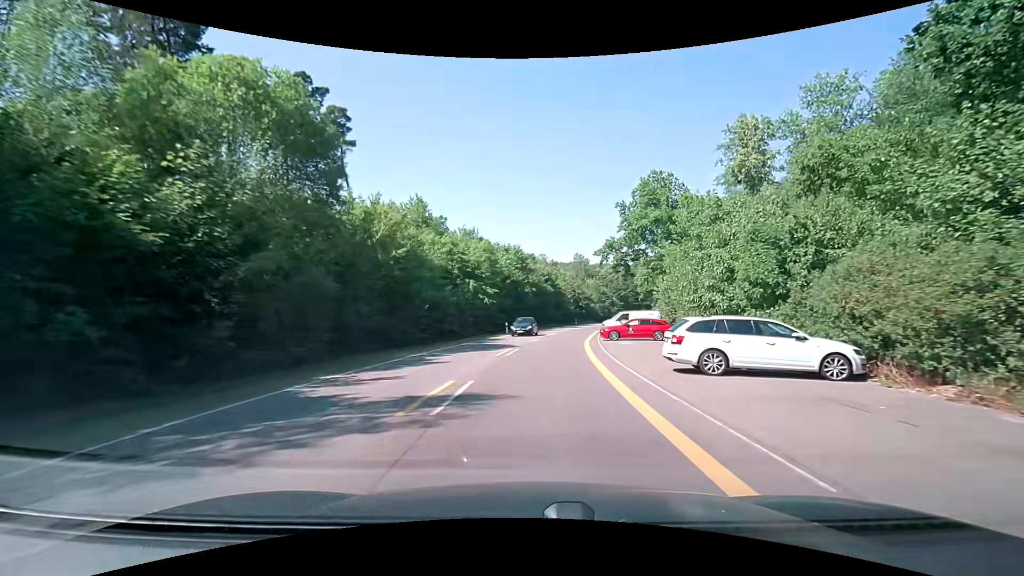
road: secondary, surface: asphalt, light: Day
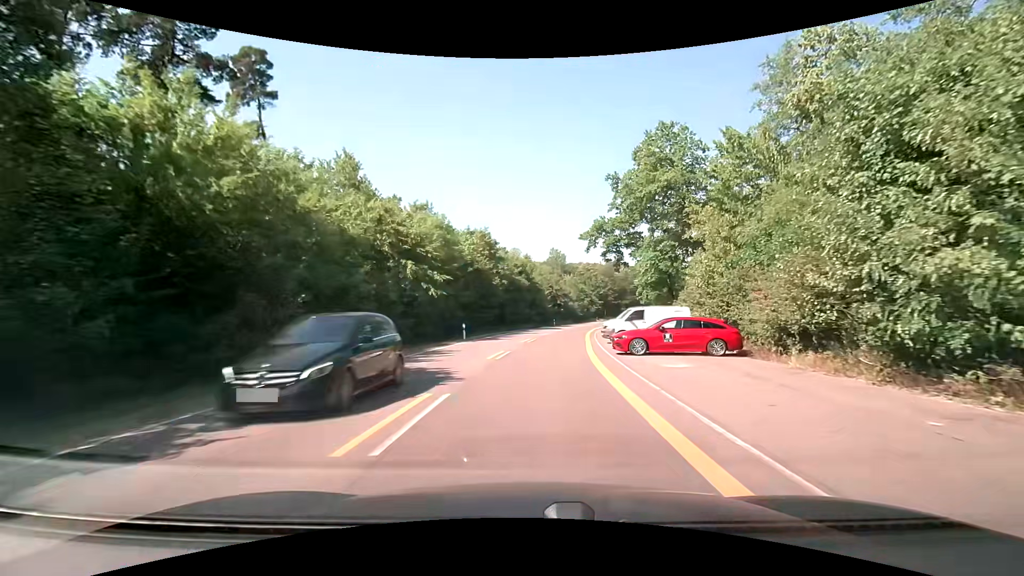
(+0.4, +14.0) m; +4°
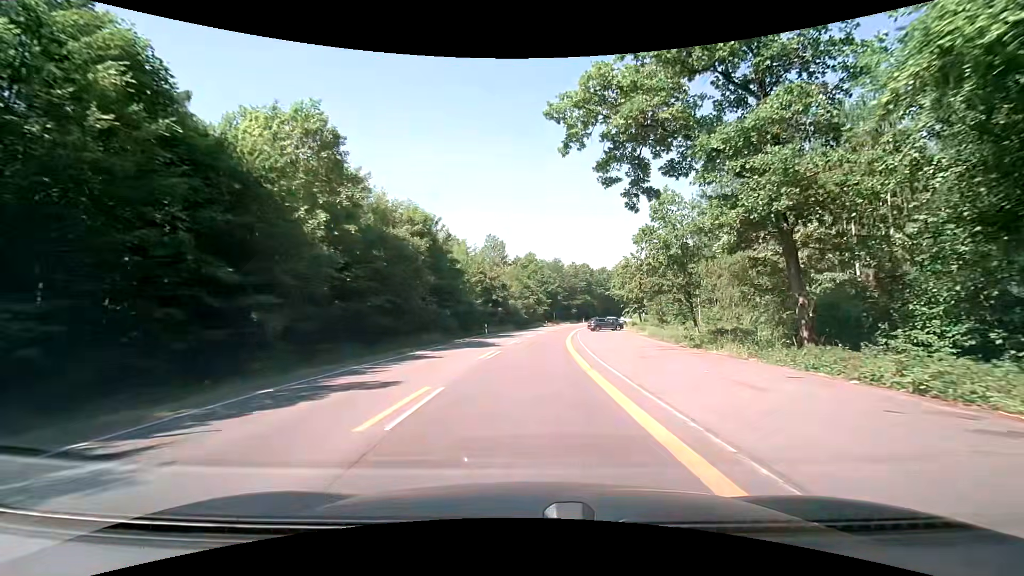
(+2.0, +34.4) m; +7°
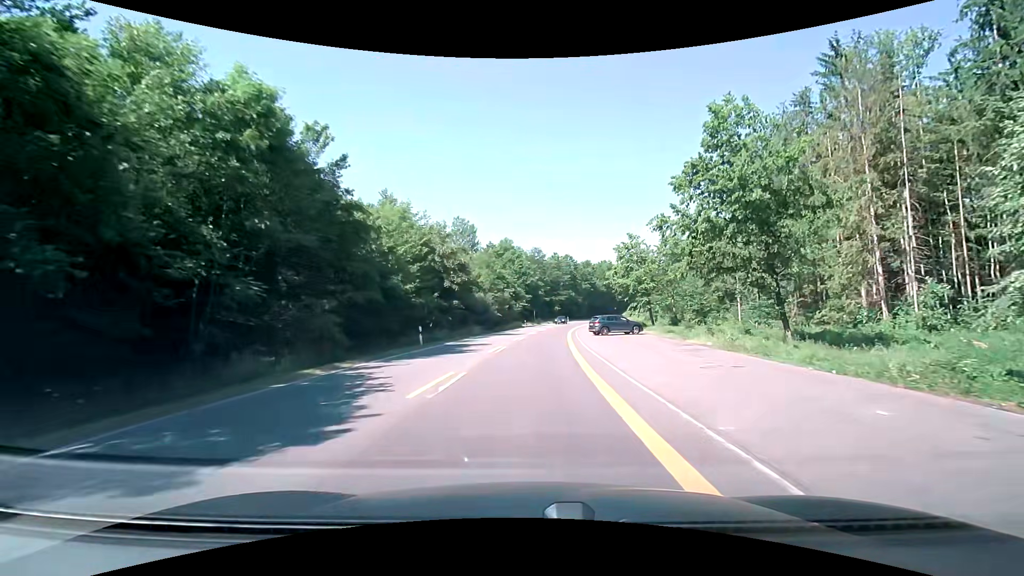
(+0.3, +21.3) m; +2°
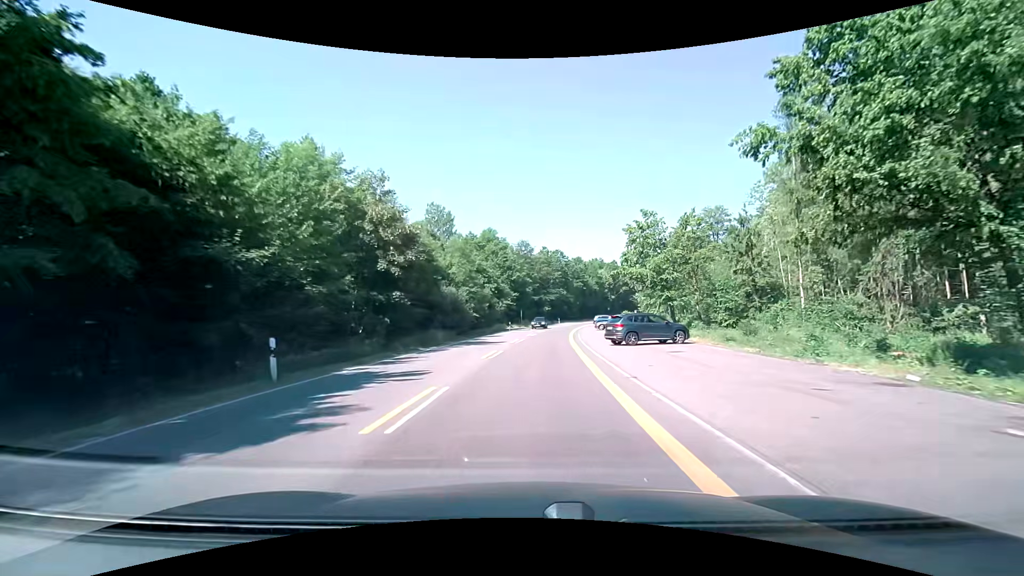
(+0.1, +14.6) m; +1°
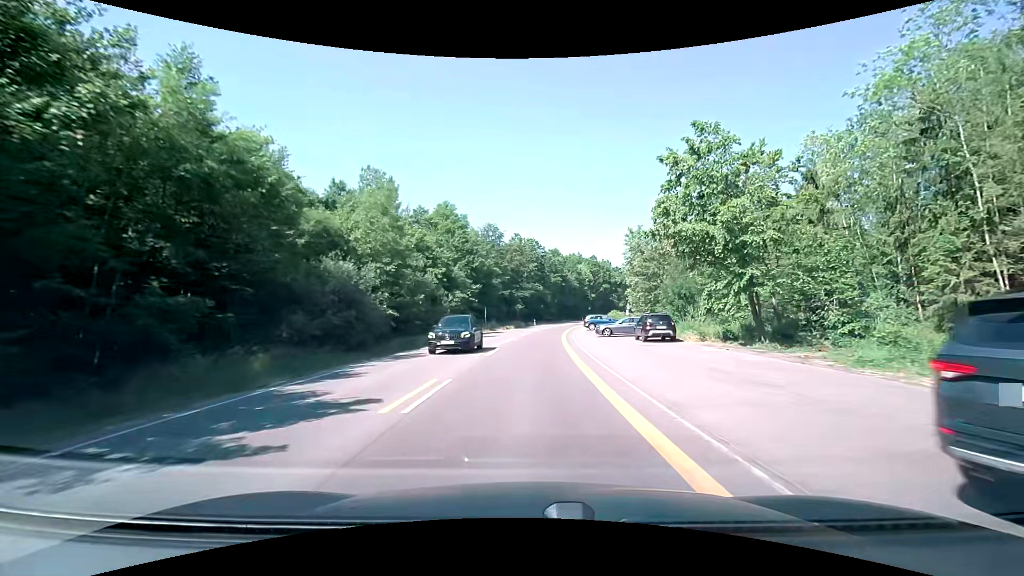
(+0.8, +22.5) m; +3°
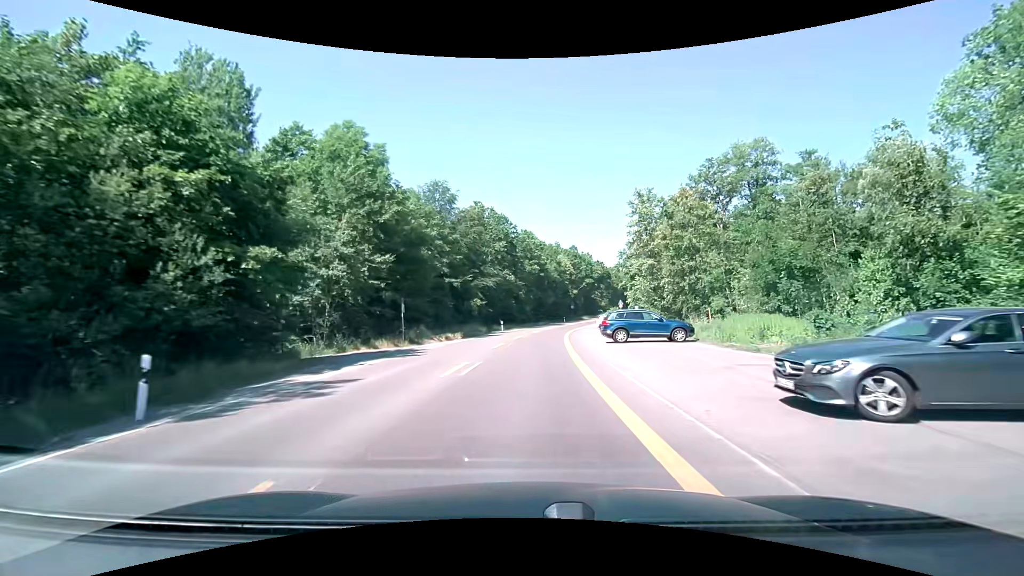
(+0.8, +30.9) m; +3°
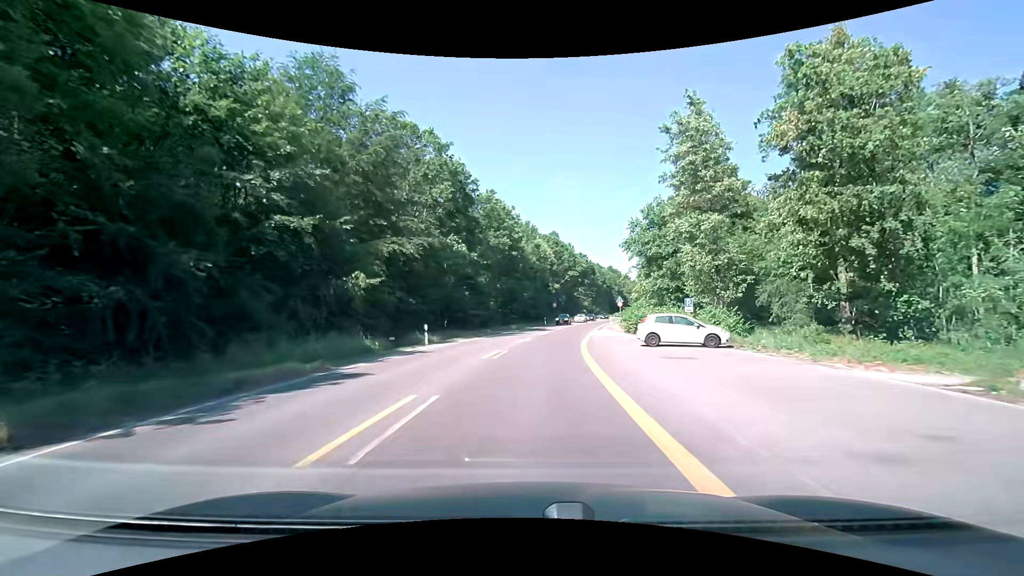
(+0.9, +31.2) m; +3°
(0, +10) (+1, +20) (+2, +30) (+3, +40) (+4, +50) (+6, +60) (+8, +69) (+10, +79) (+13, +89) (+15, +99) m
